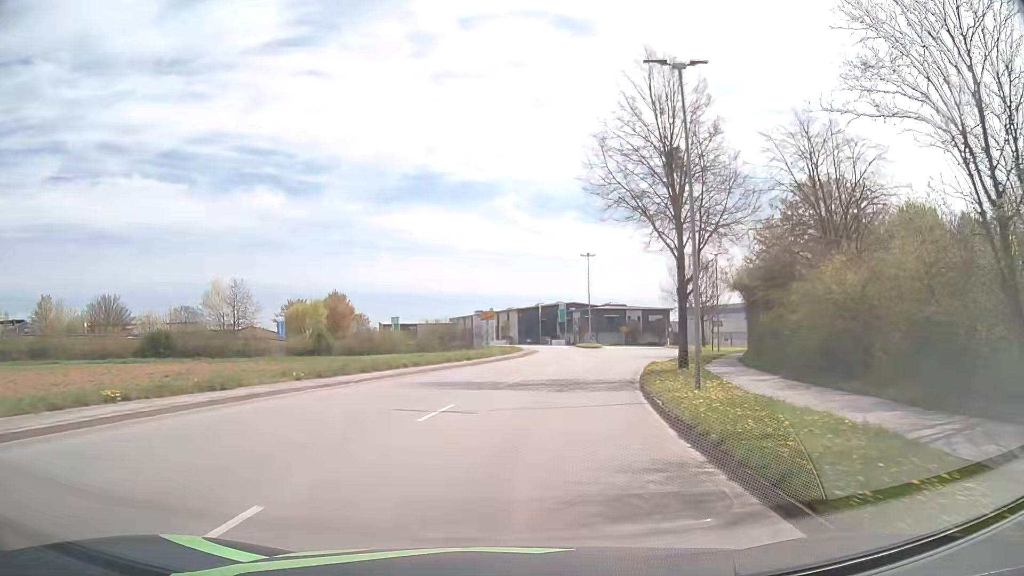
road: tertiary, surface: asphalt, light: Day
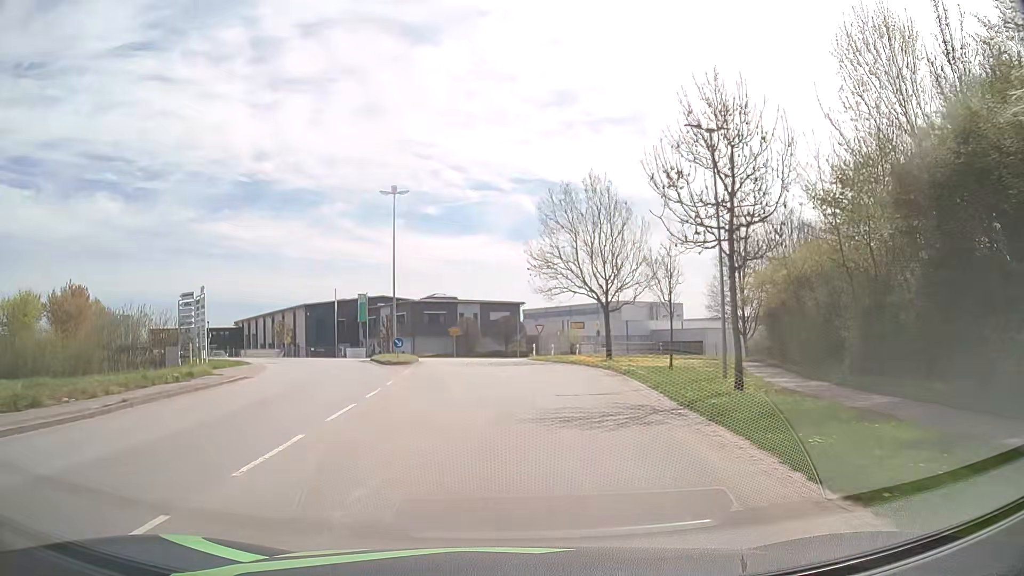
(+5.3, +35.3) m; +15°
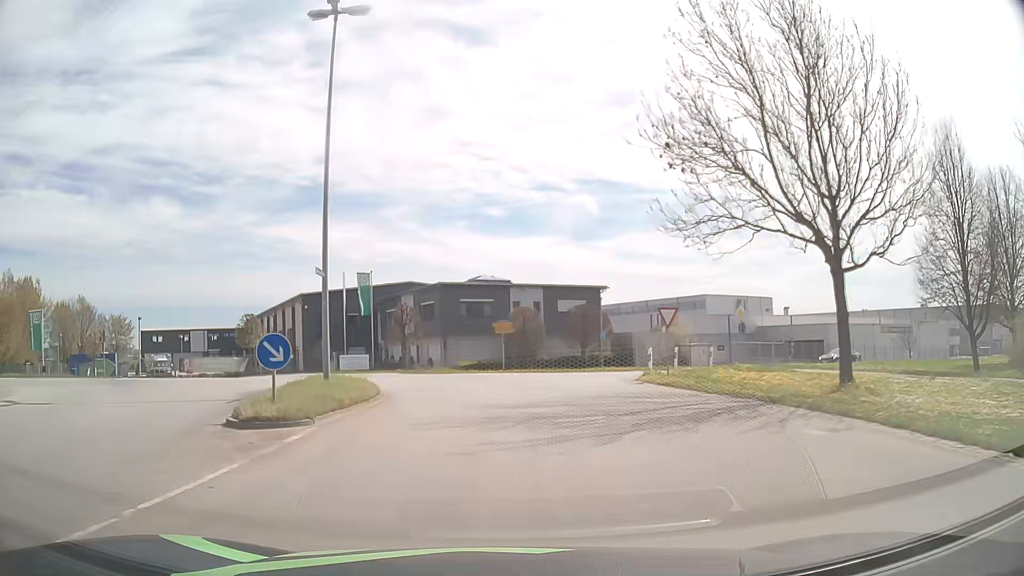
(-0.5, +24.6) m; -5°
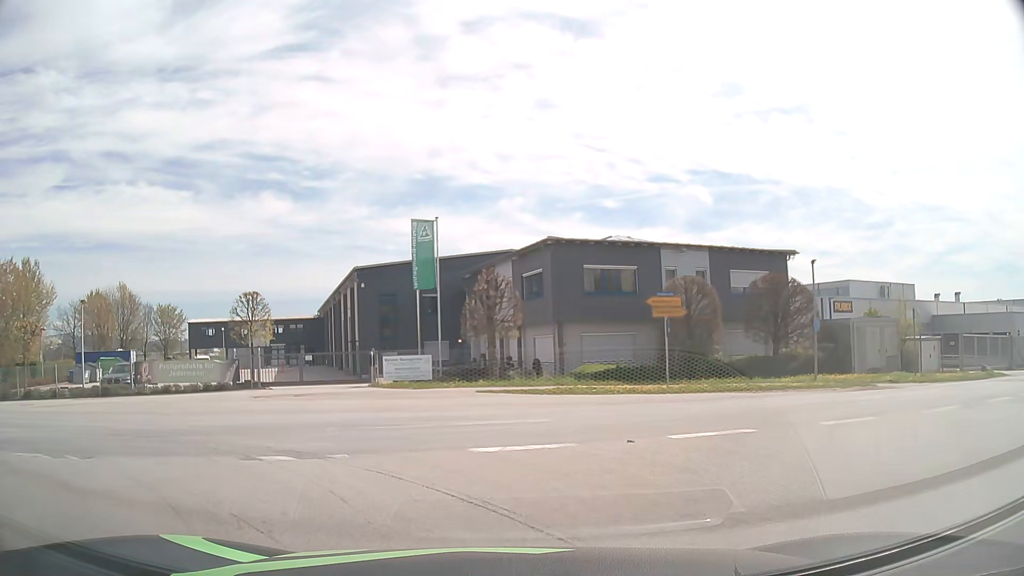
(-1.2, +18.4) m; -10°
(+3, +9) (+11, +15) (+20, +19) (+29, +22) (+39, +25) (+48, +28) (+58, +31) (+67, +34) (+77, +38) (+86, +41) m
